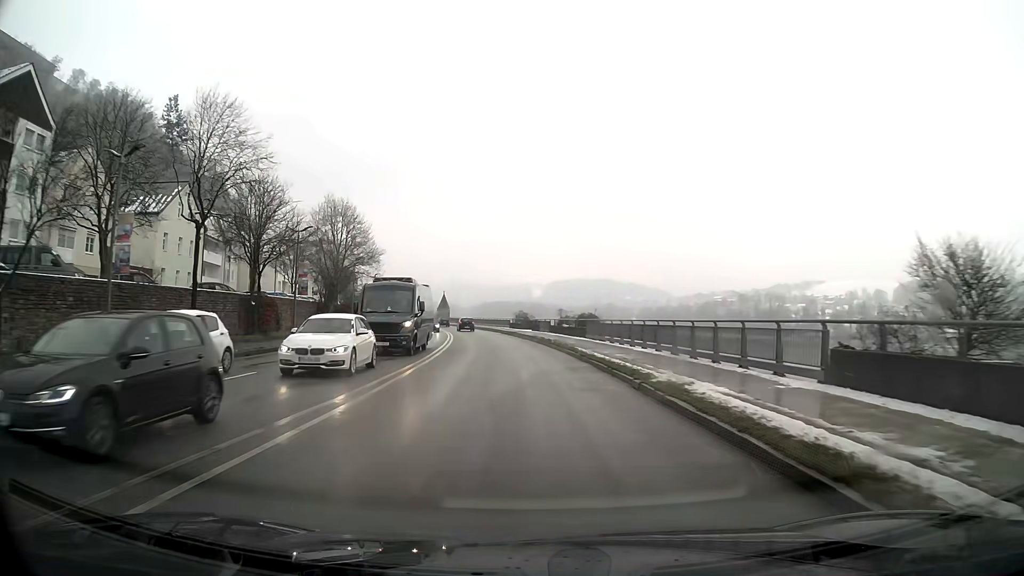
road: primary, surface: asphalt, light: Day
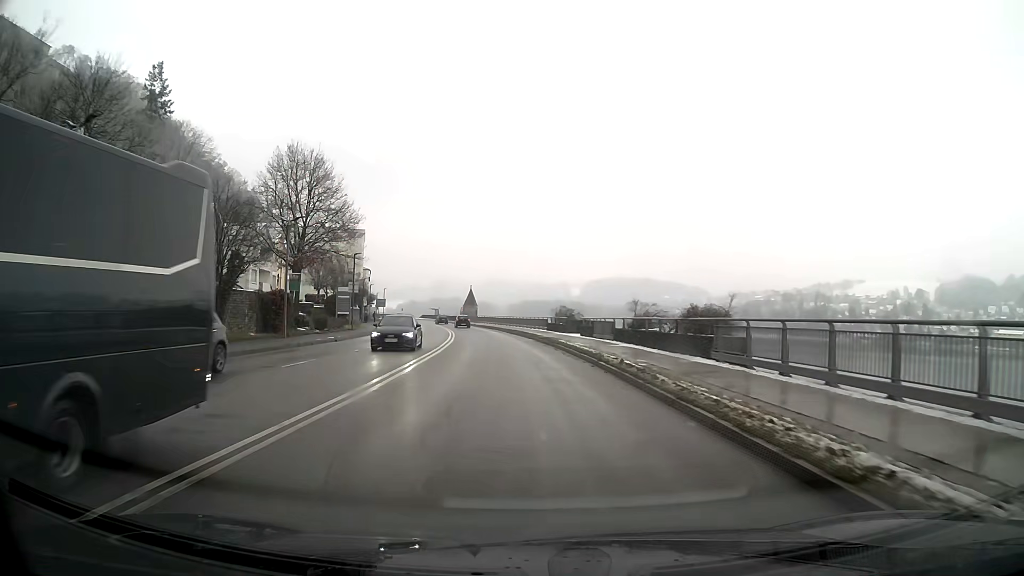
(-0.6, +23.1) m; -3°
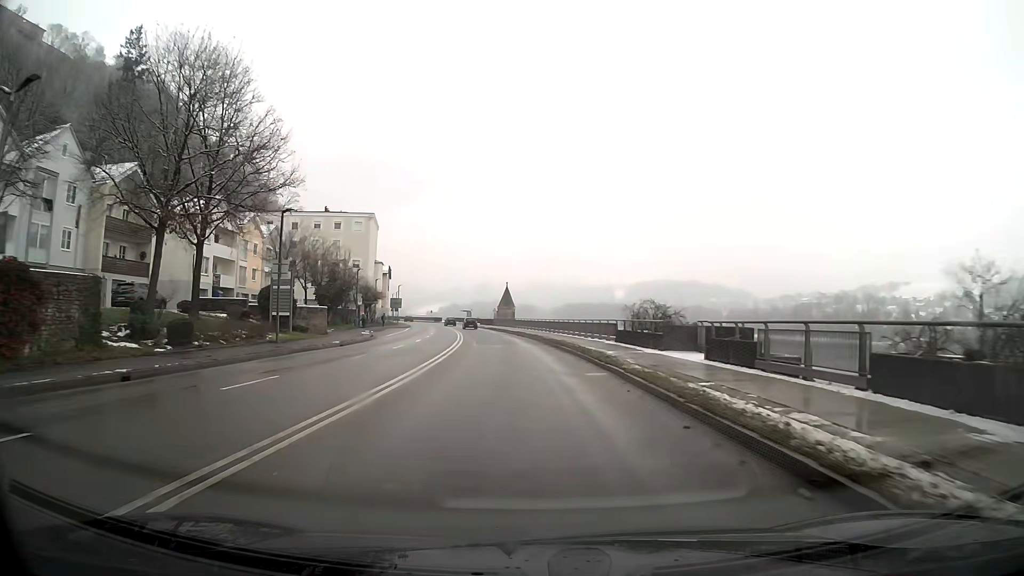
(-0.7, +23.4) m; -4°
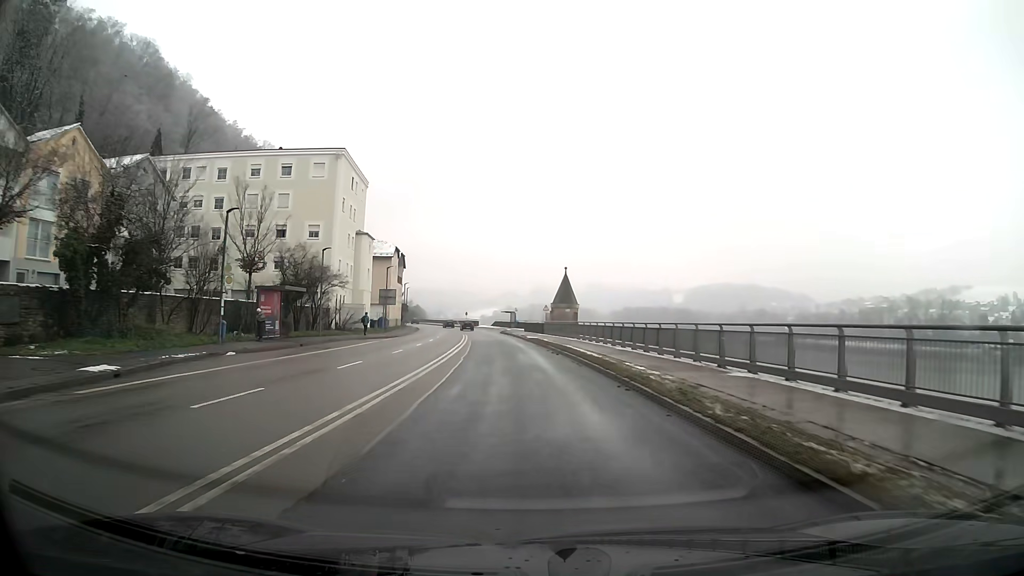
(-1.7, +40.2) m; -5°
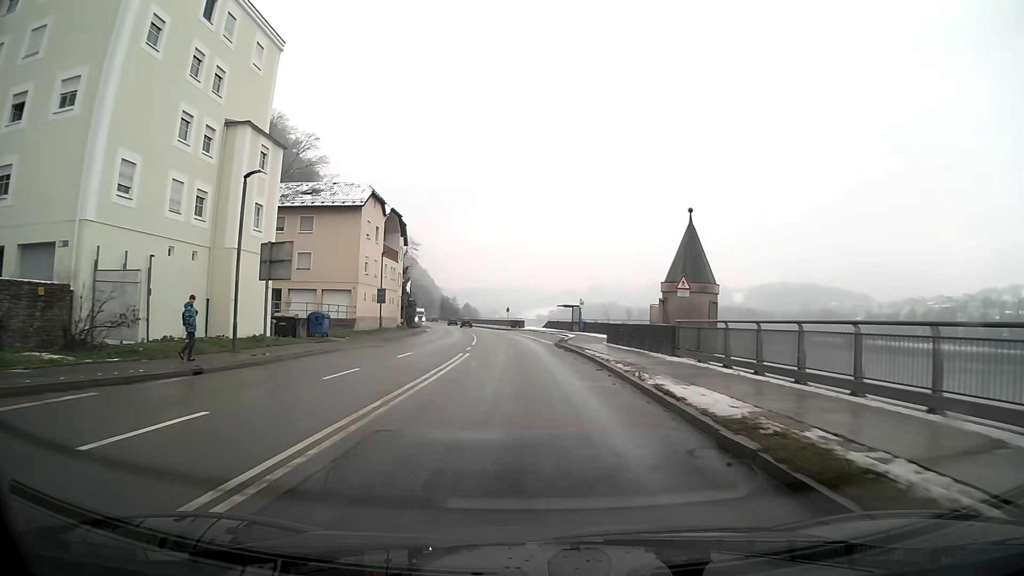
(-1.6, +40.1) m; -4°
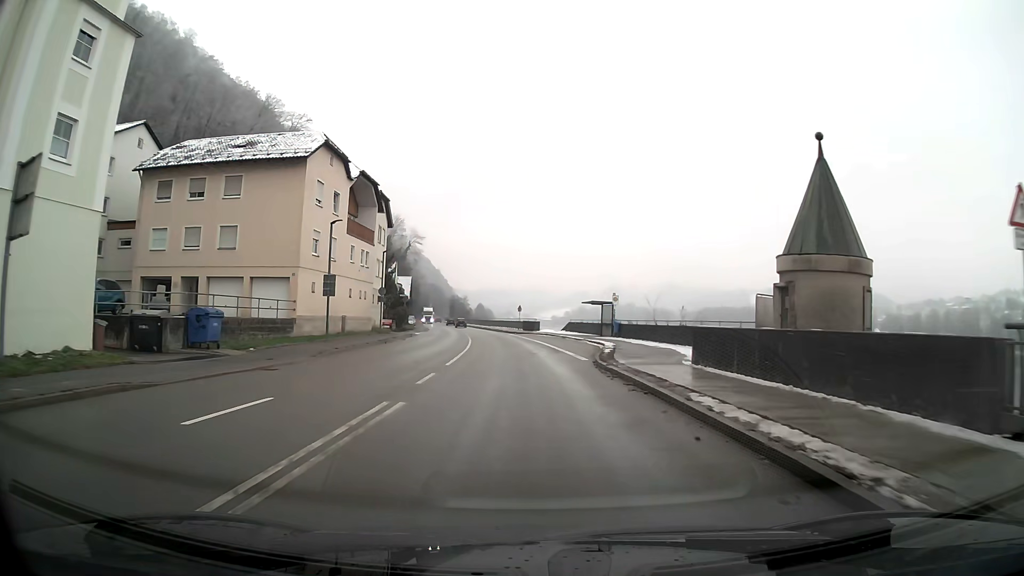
(-0.2, +16.1) m; -1°
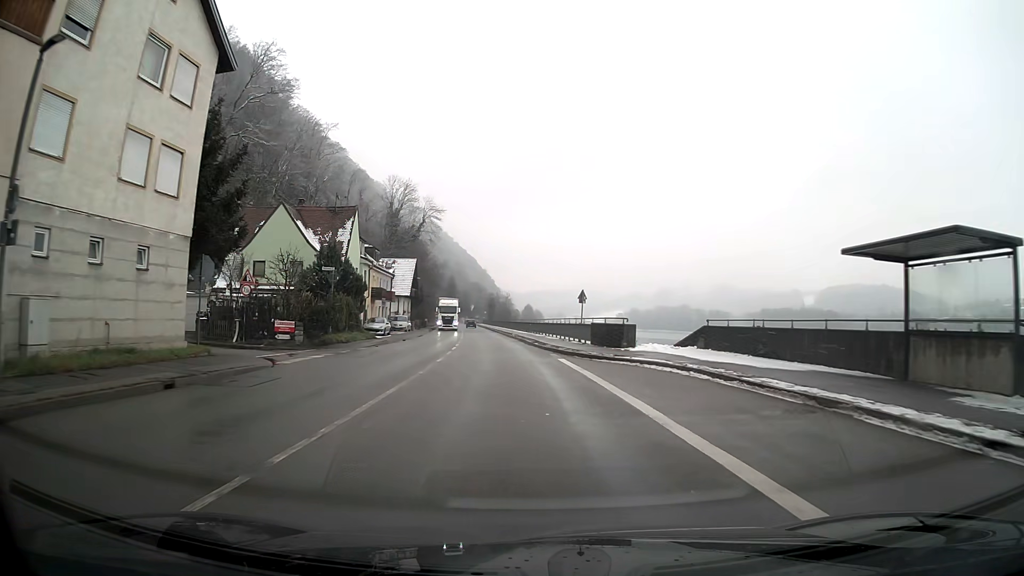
(-1.4, +41.2) m; -5°
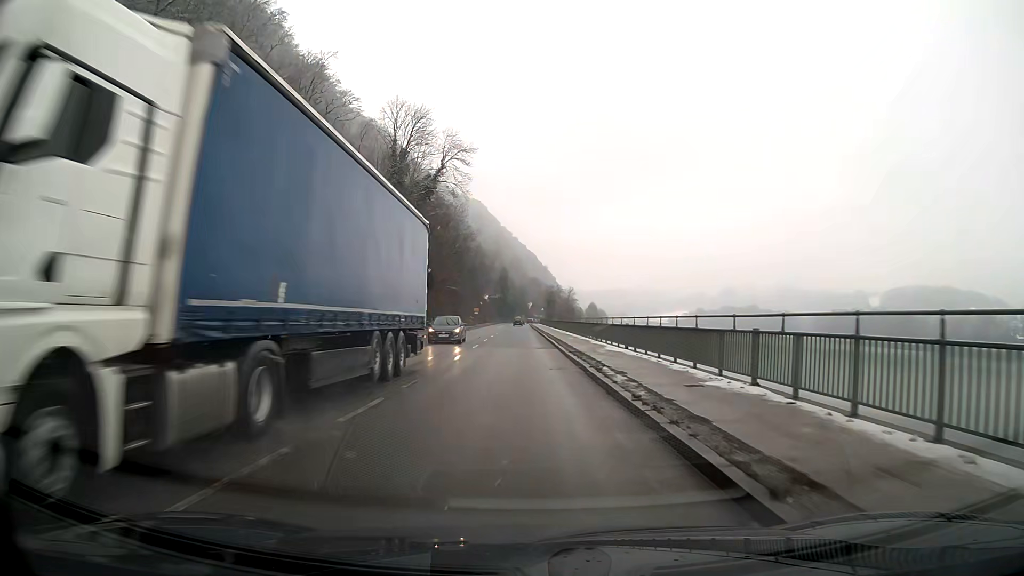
(-1.8, +40.8) m; -5°
